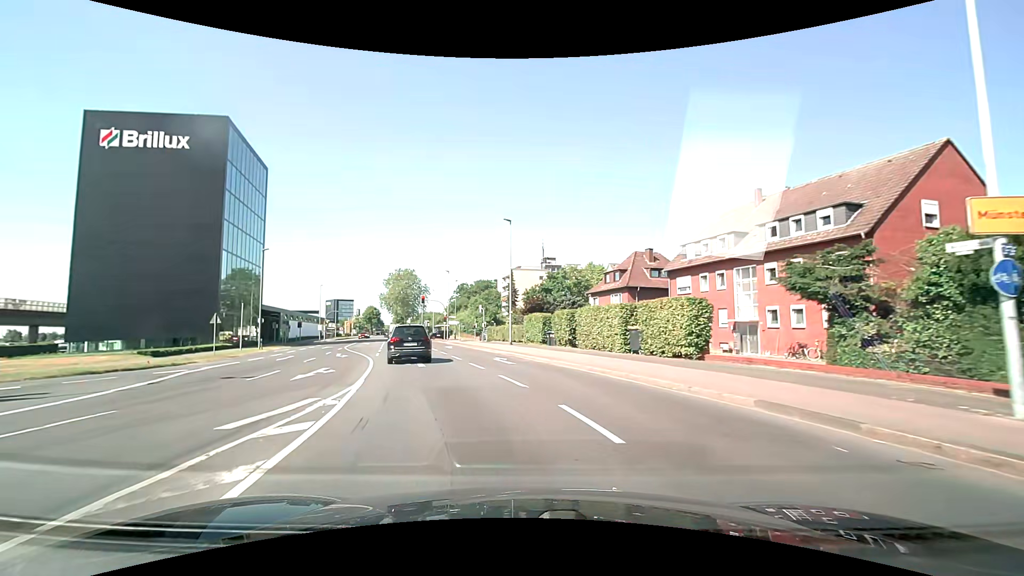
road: secondary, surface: asphalt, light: Day
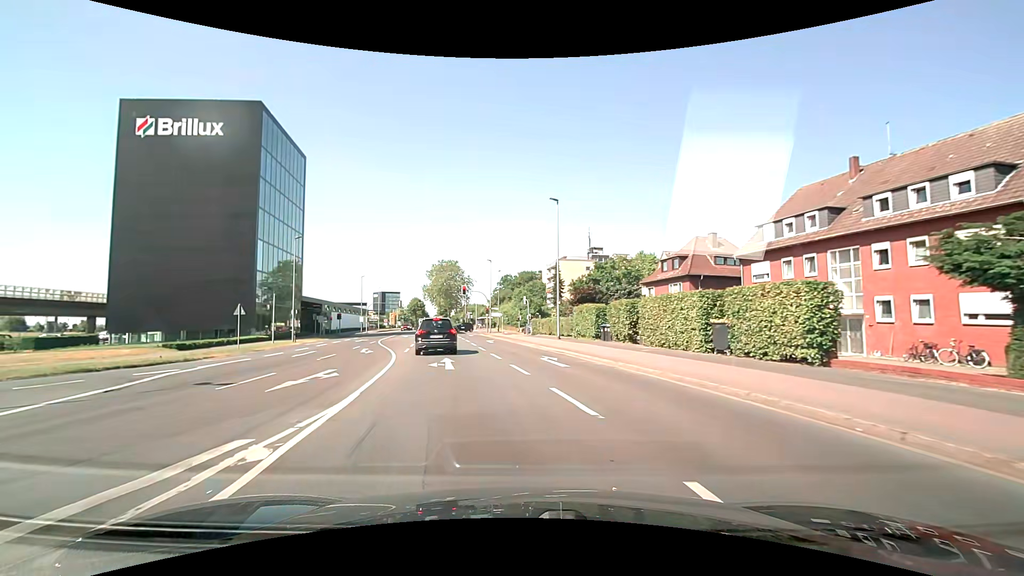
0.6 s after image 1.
(-0.3, +4.4) m; -6°
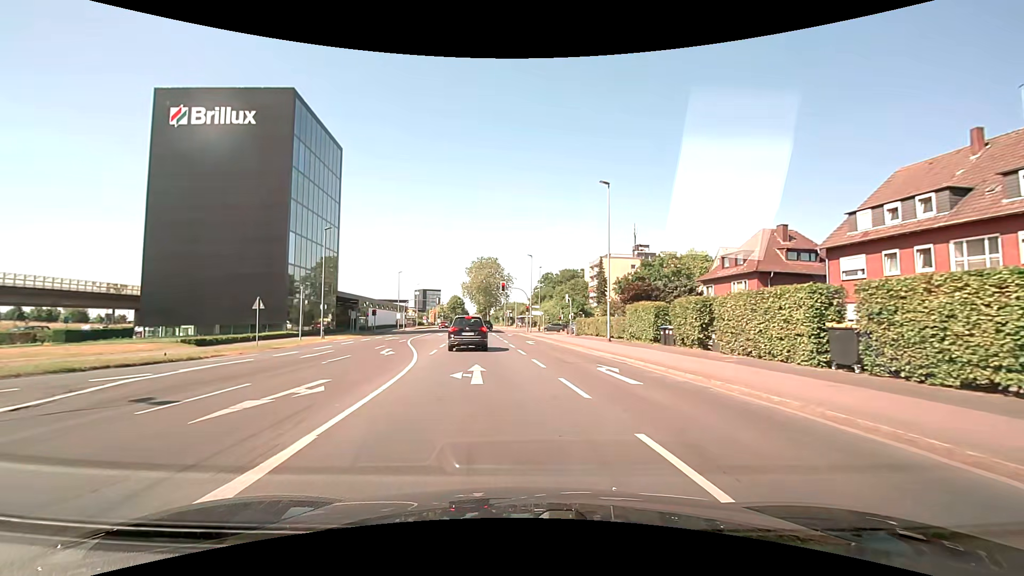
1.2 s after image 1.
(-0.2, +4.1) m; -5°
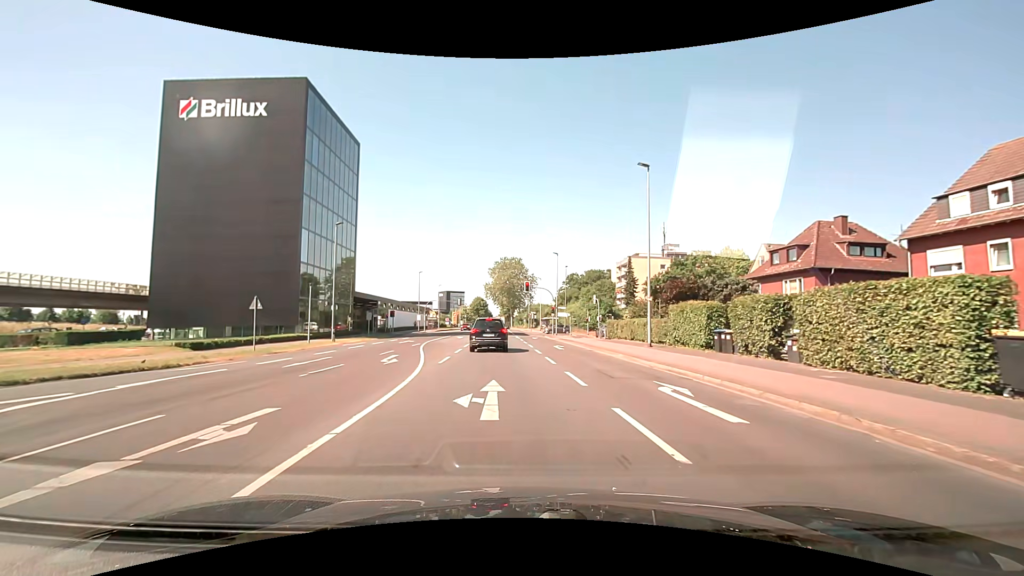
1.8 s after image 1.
(-0.1, +3.8) m; -3°
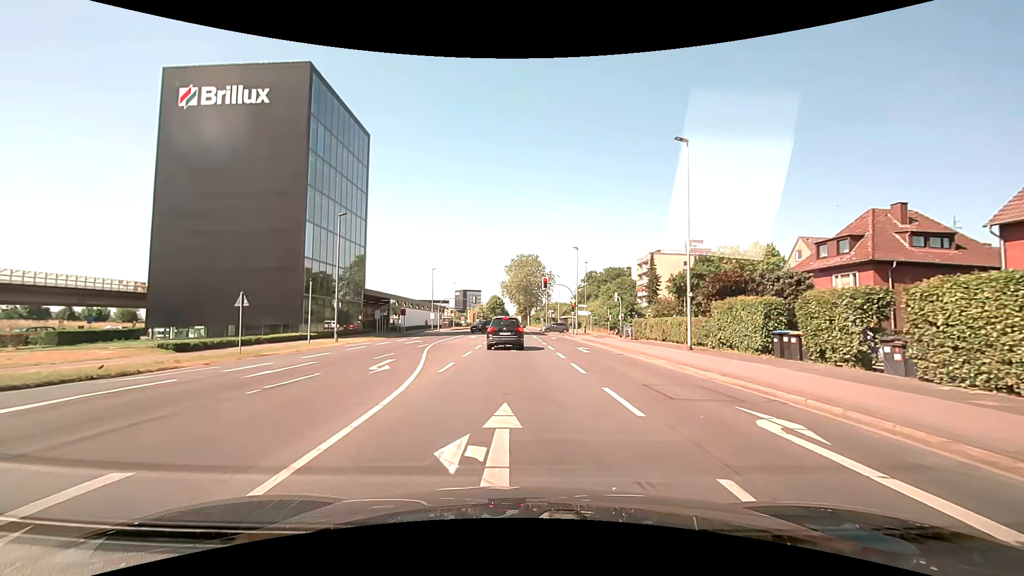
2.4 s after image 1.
(-0.1, +3.6) m; -2°
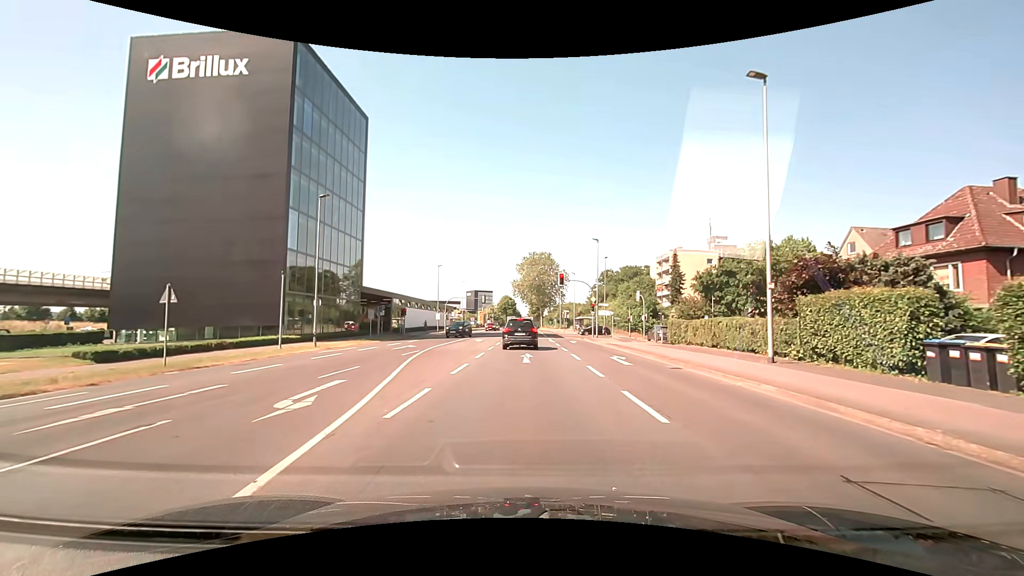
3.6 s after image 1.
(-0.1, +6.4) m; -2°
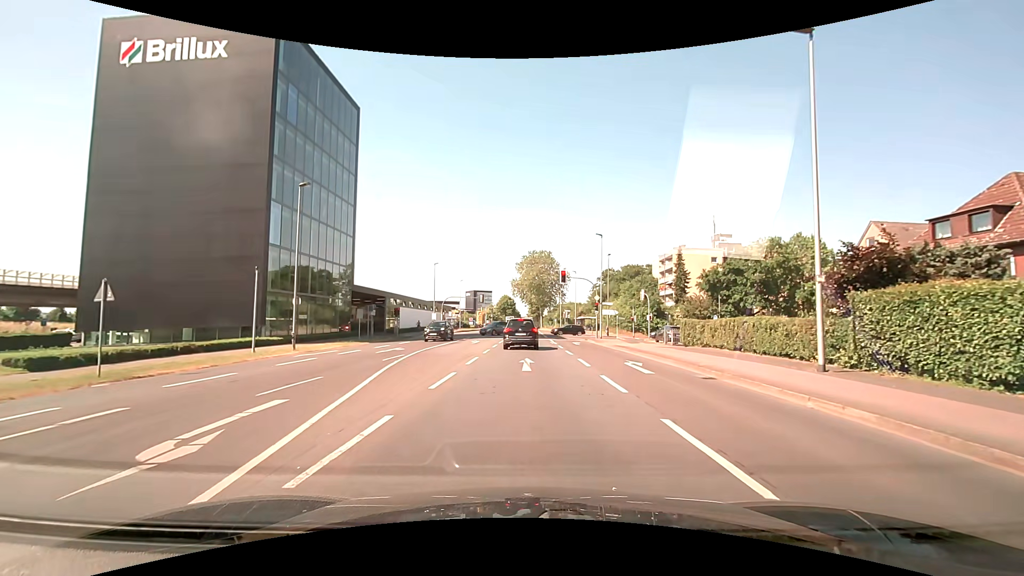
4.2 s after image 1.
(0.0, +2.9) m; 0°
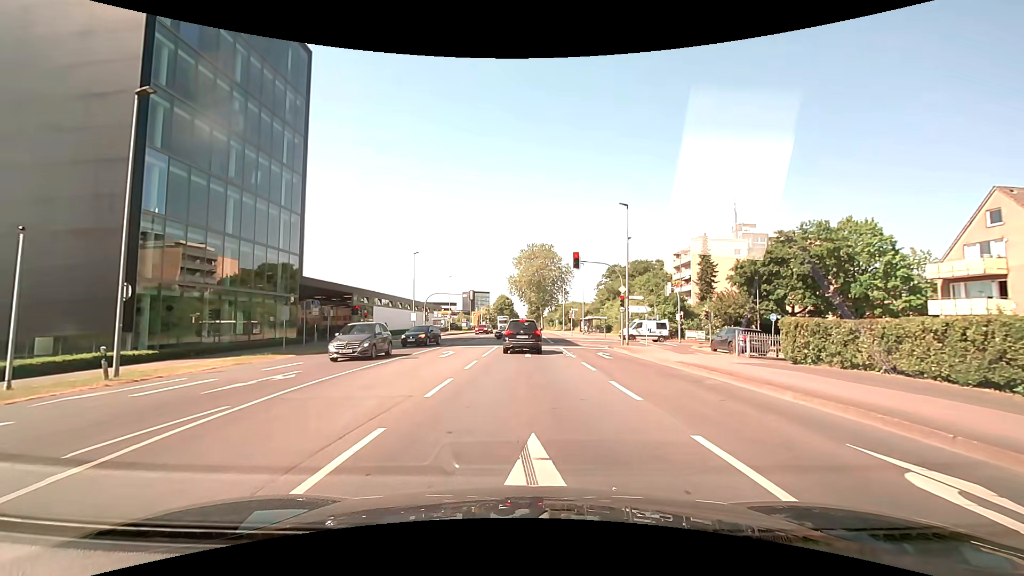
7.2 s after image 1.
(+0.1, +13.0) m; +1°
(0, +10) (0, +20) (0, +30) (0, +40) (+1, +50) (+1, +60) (+1, +70) (+1, +80) (+1, +90) (+1, +100) m
